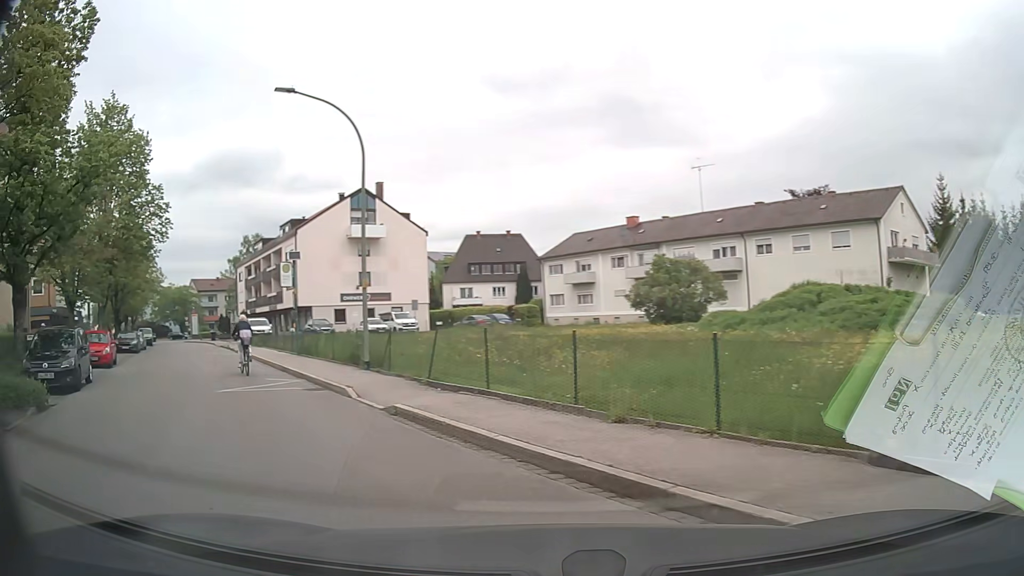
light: Day
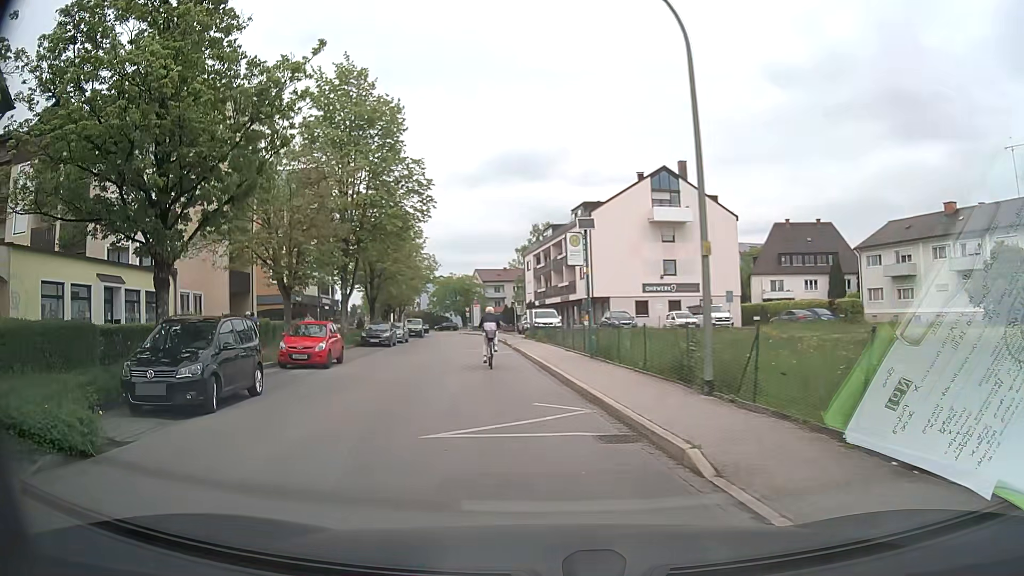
(-1.6, +6.8) m; -24°
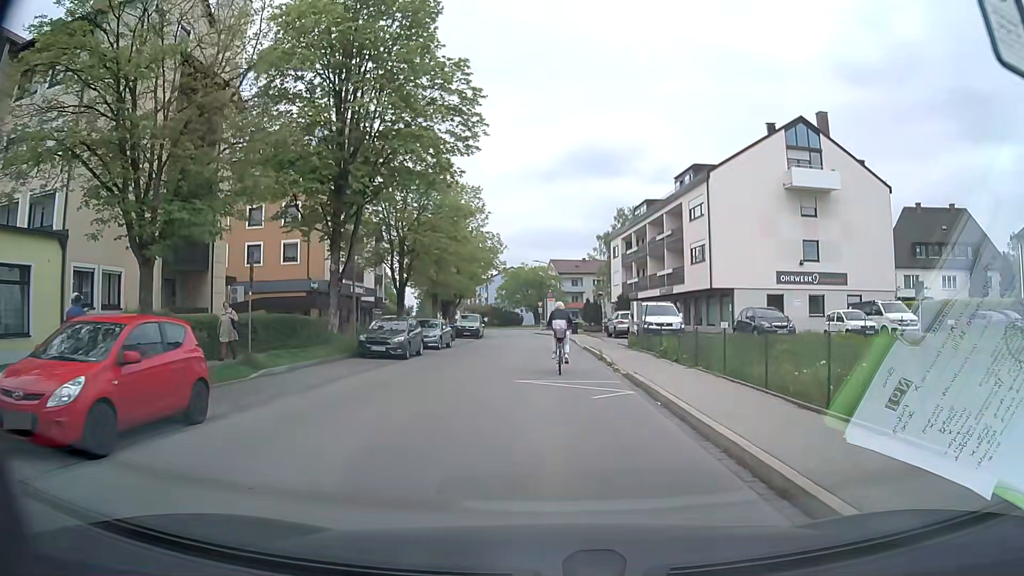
(-1.2, +15.6) m; -4°
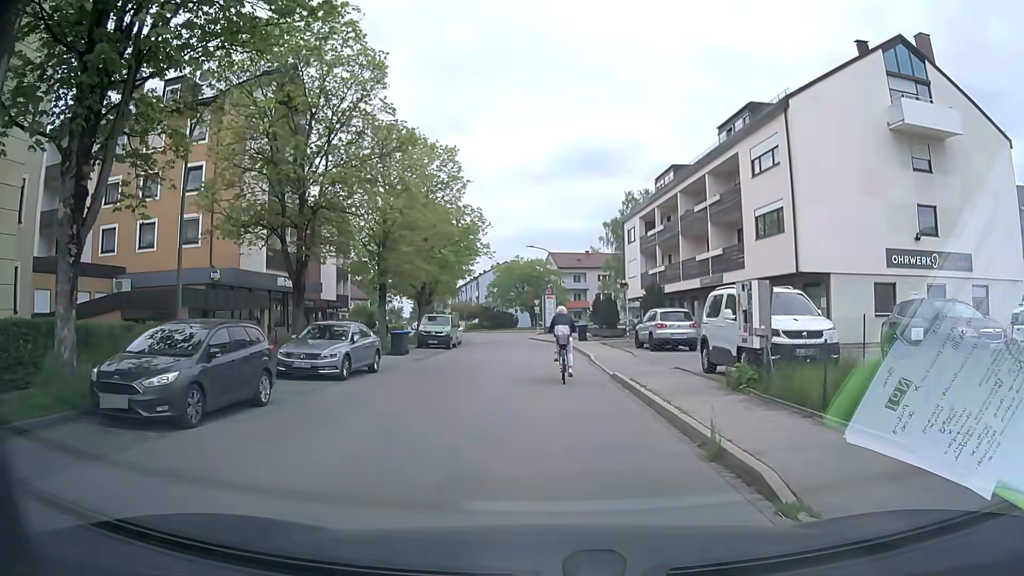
(-0.3, +14.9) m; -2°
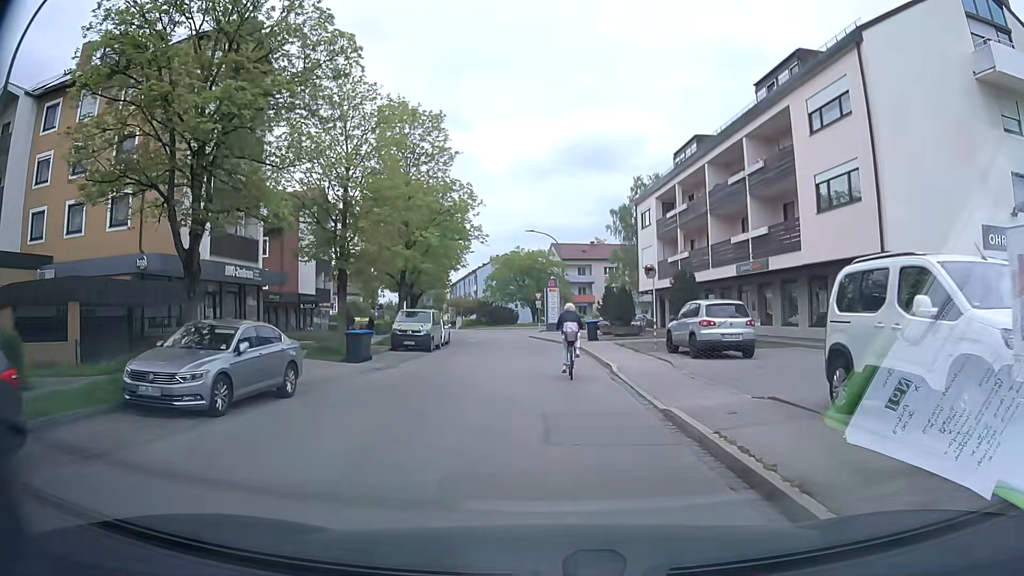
(+0.1, +7.1) m; +1°
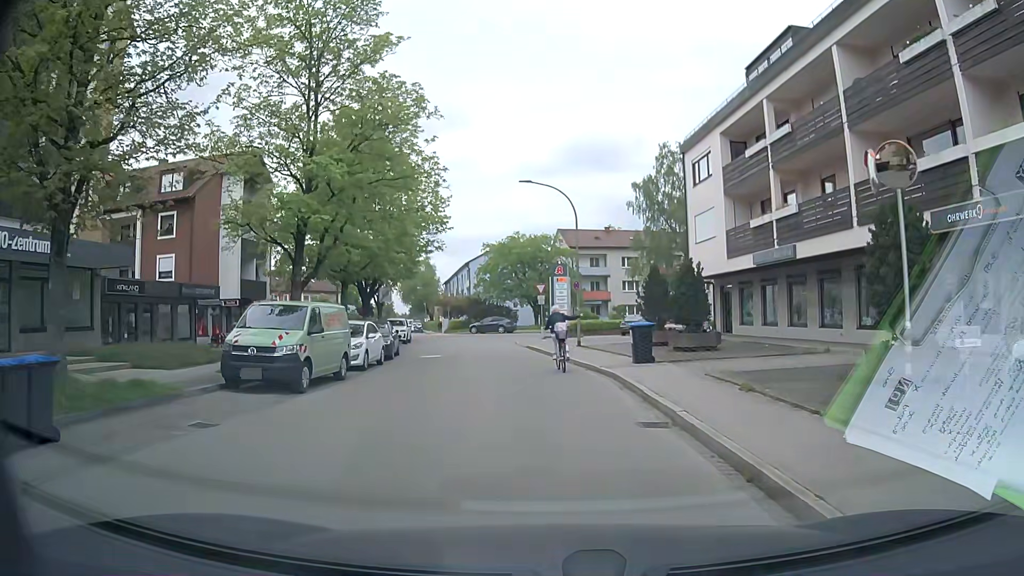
(-0.2, +17.1) m; -1°
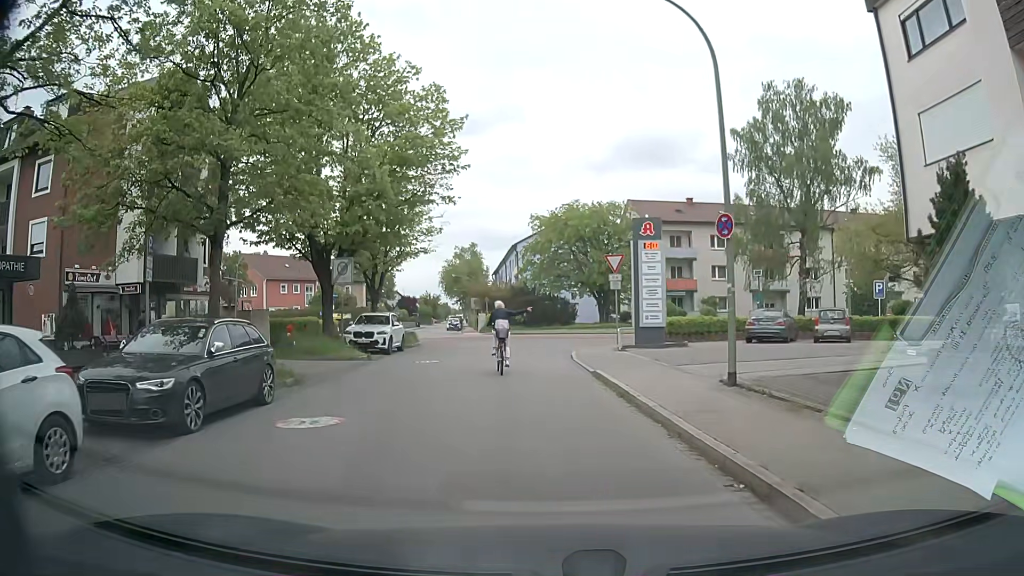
(-0.6, +18.2) m; -5°
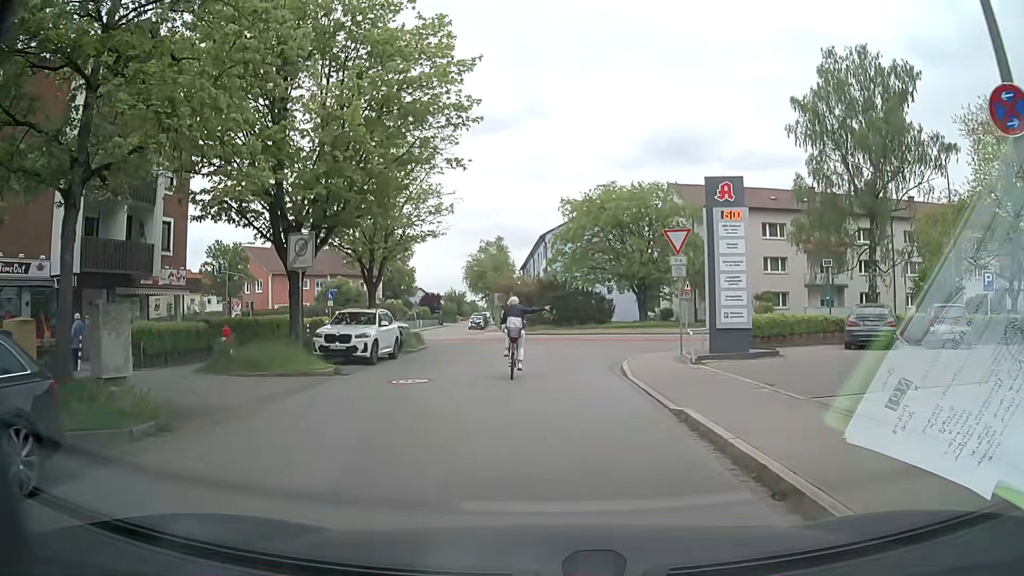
(-0.1, +6.8) m; -3°
